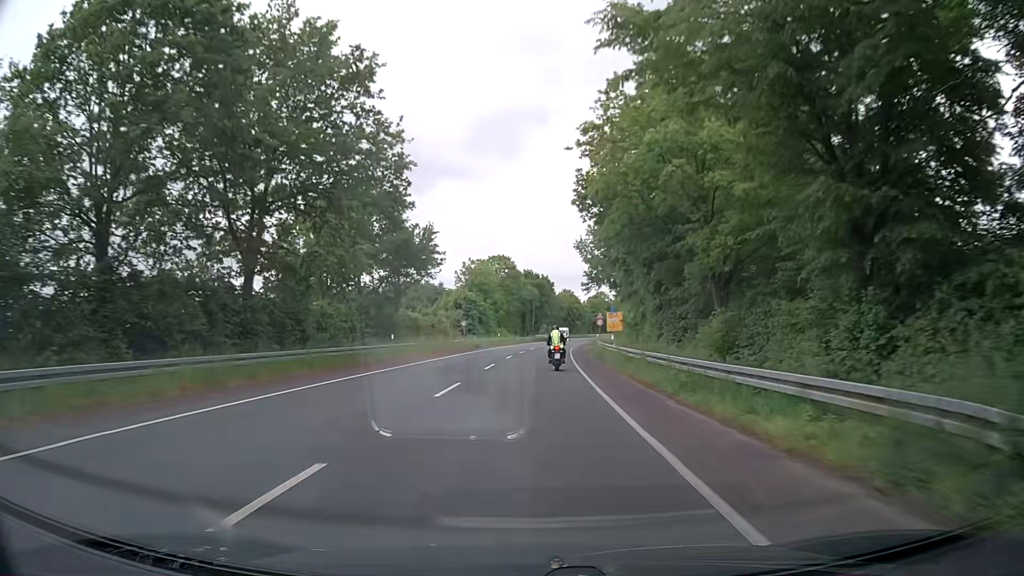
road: secondary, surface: asphalt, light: Day
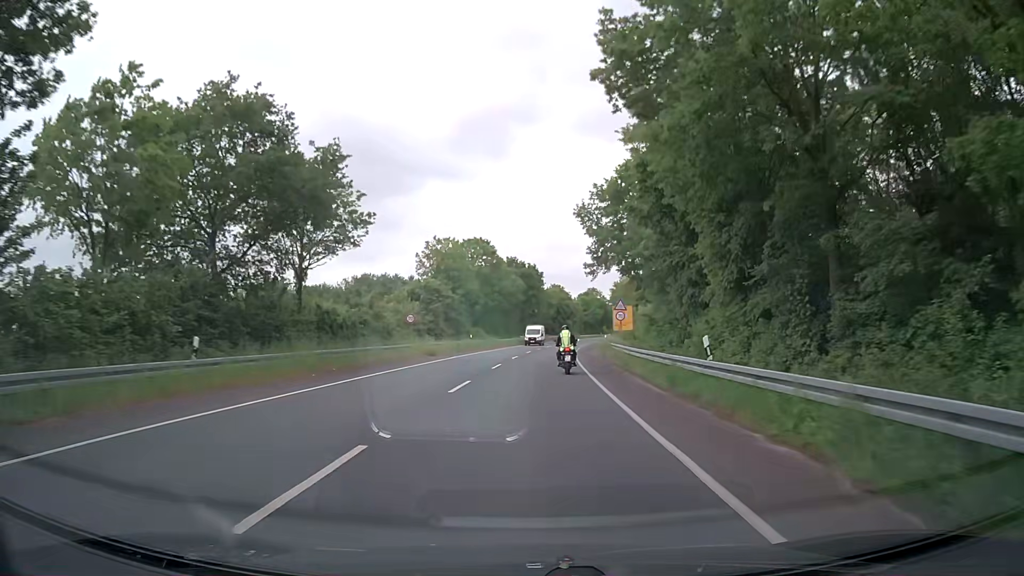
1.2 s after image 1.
(+0.3, +21.7) m; +1°
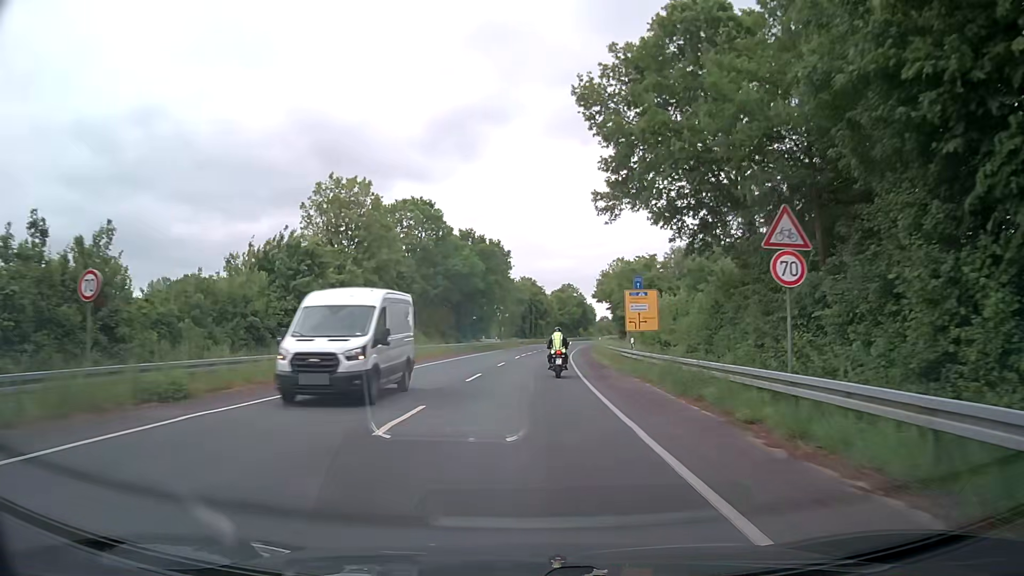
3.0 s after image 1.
(+0.7, +29.4) m; +3°
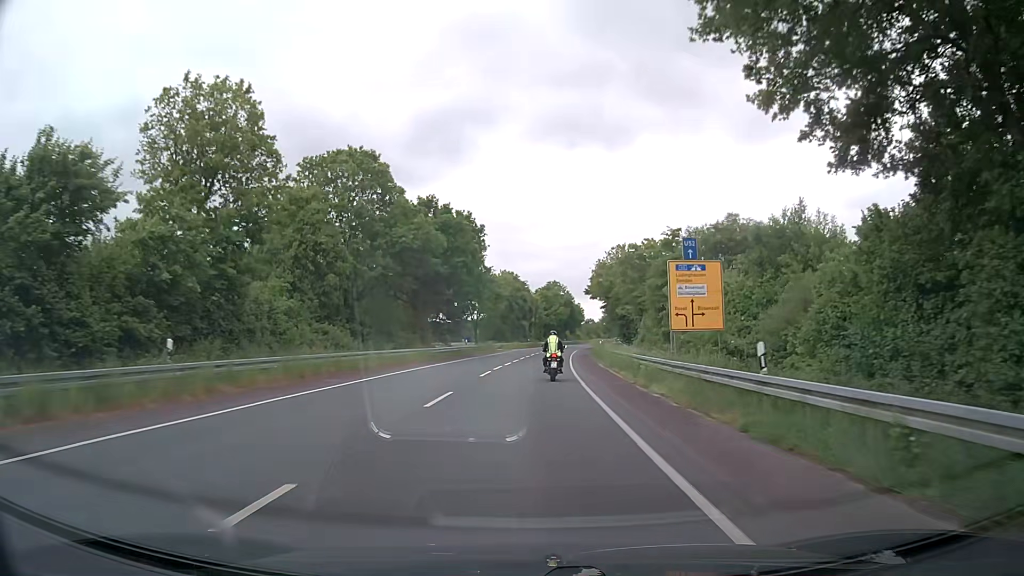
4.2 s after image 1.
(+0.2, +18.7) m; +1°
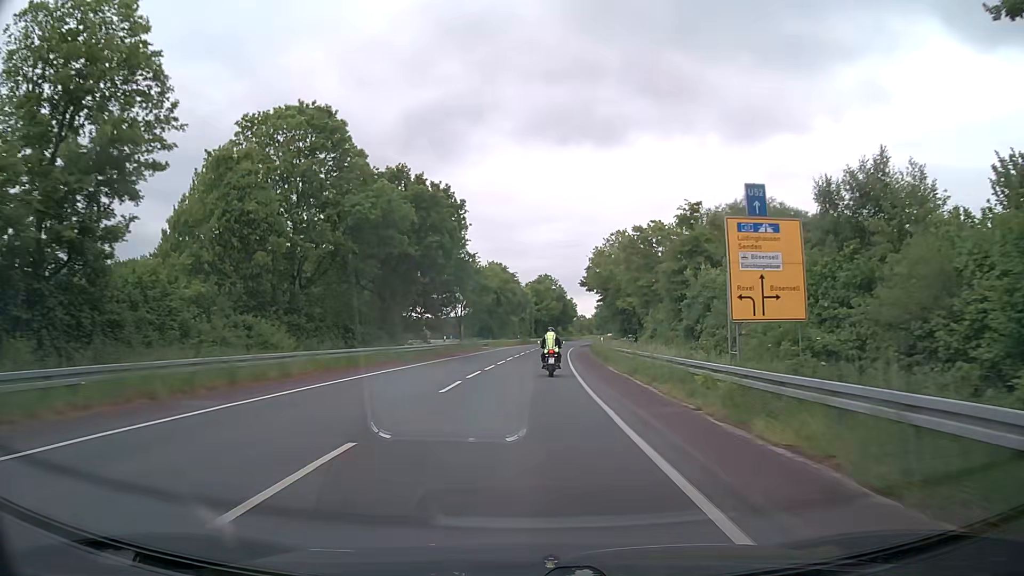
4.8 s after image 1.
(+0.1, +9.2) m; +1°
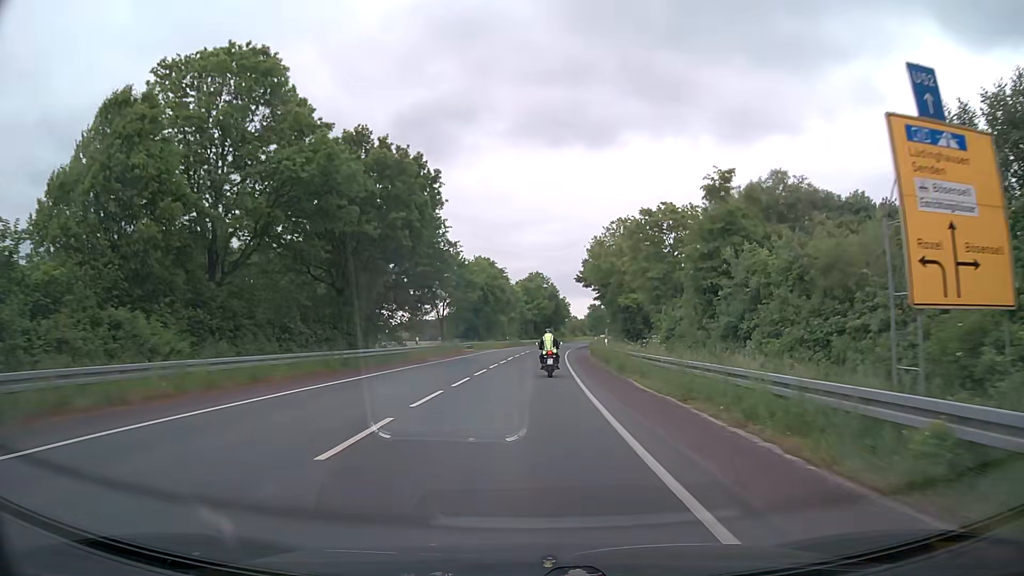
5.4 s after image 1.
(+0.1, +9.2) m; +1°
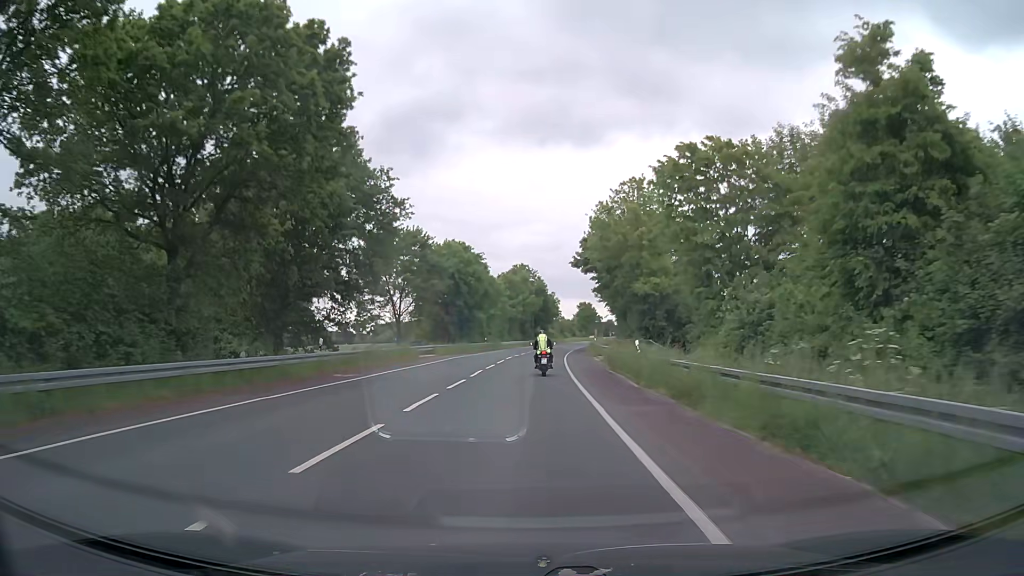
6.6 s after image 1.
(+0.2, +18.4) m; +1°
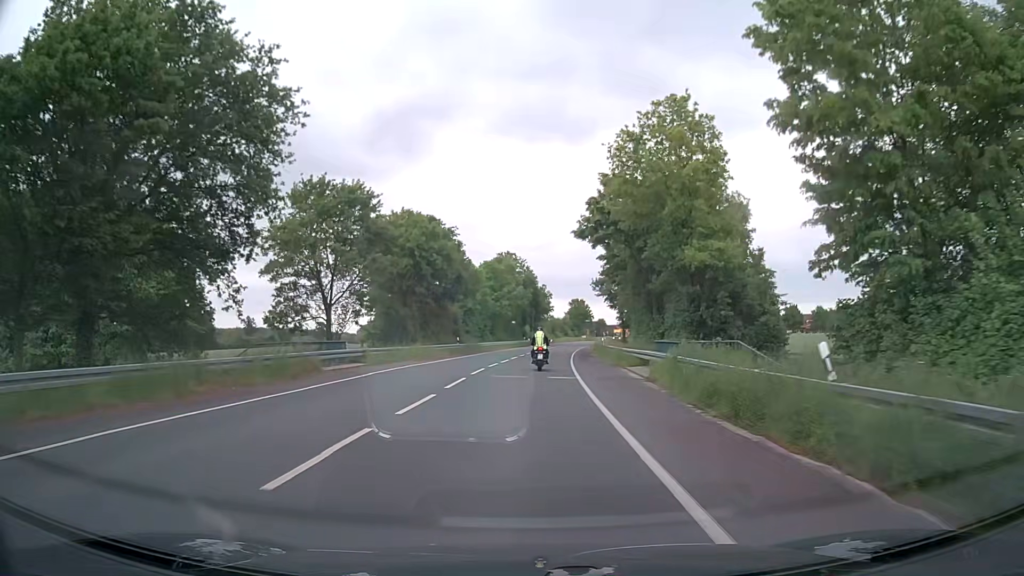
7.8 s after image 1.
(+0.1, +18.6) m; 0°
(0, +10) (0, +20) (+1, +30) (+2, +40) (+2, +50) (+3, +60) (+4, +70) (+5, +80) (+7, +90) (+8, +100) m
